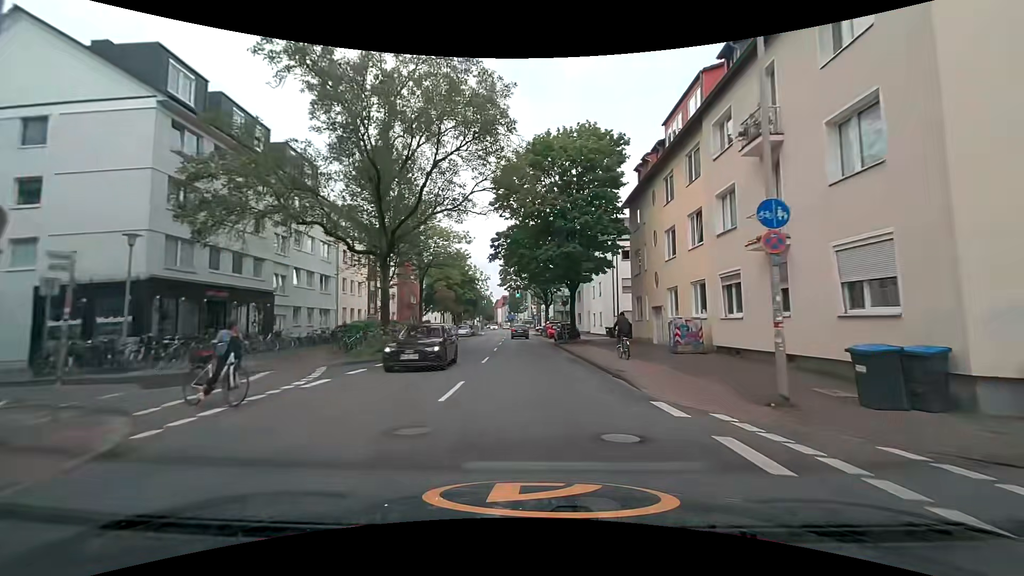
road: tertiary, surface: asphalt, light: Day
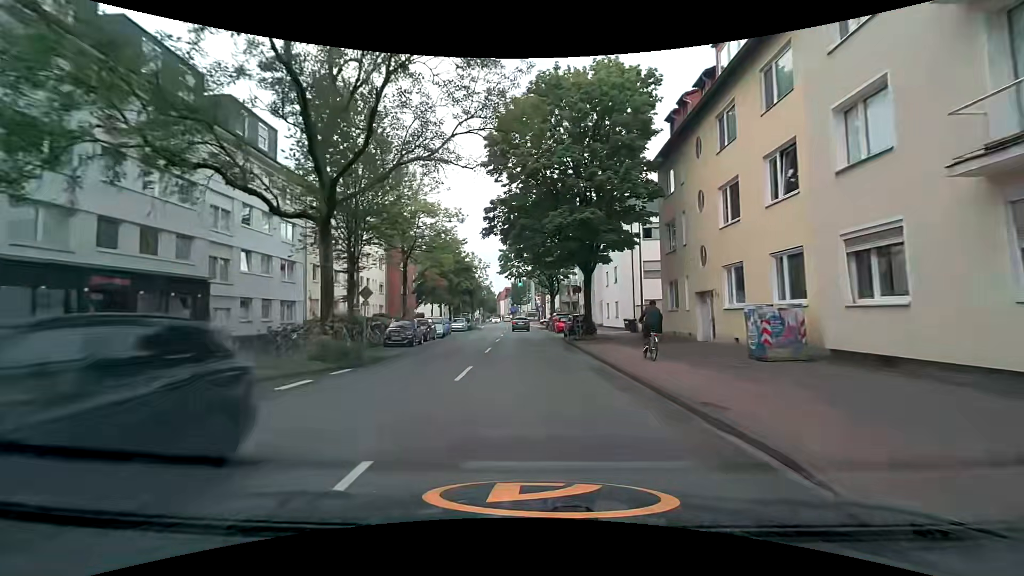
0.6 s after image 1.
(0.0, +7.1) m; -1°
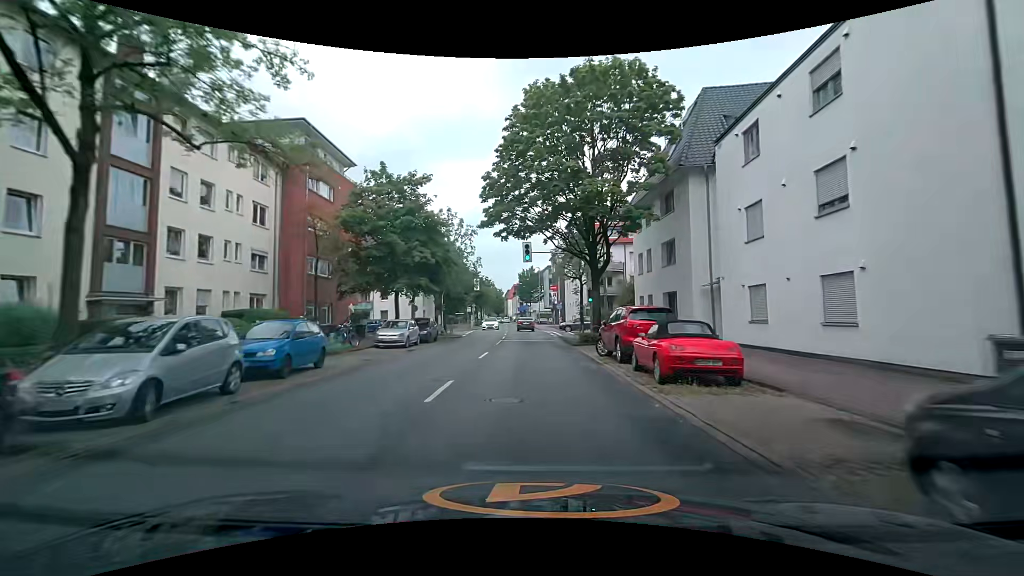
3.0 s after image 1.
(-0.3, +28.9) m; -1°
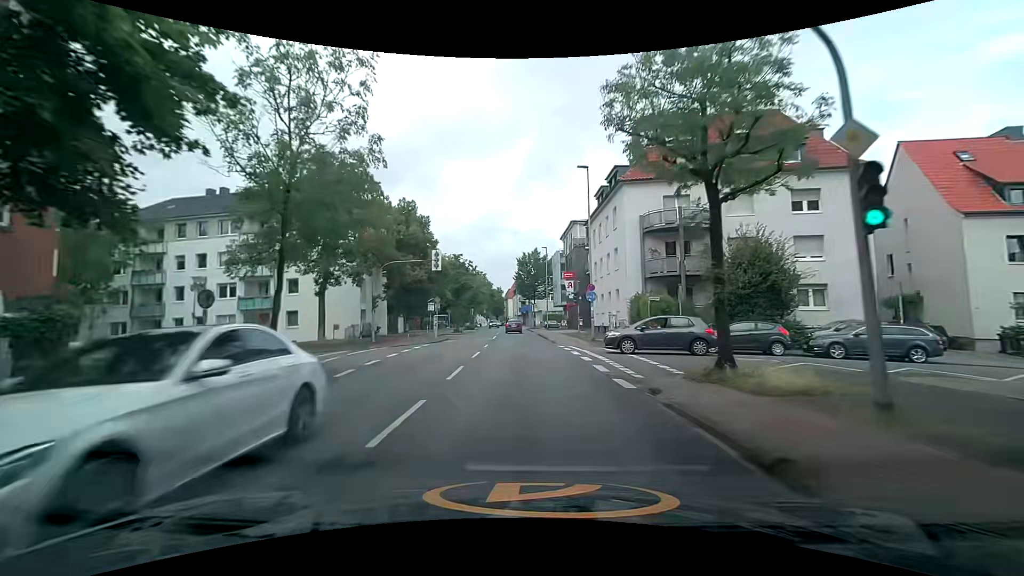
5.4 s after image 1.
(-0.5, +28.1) m; -2°
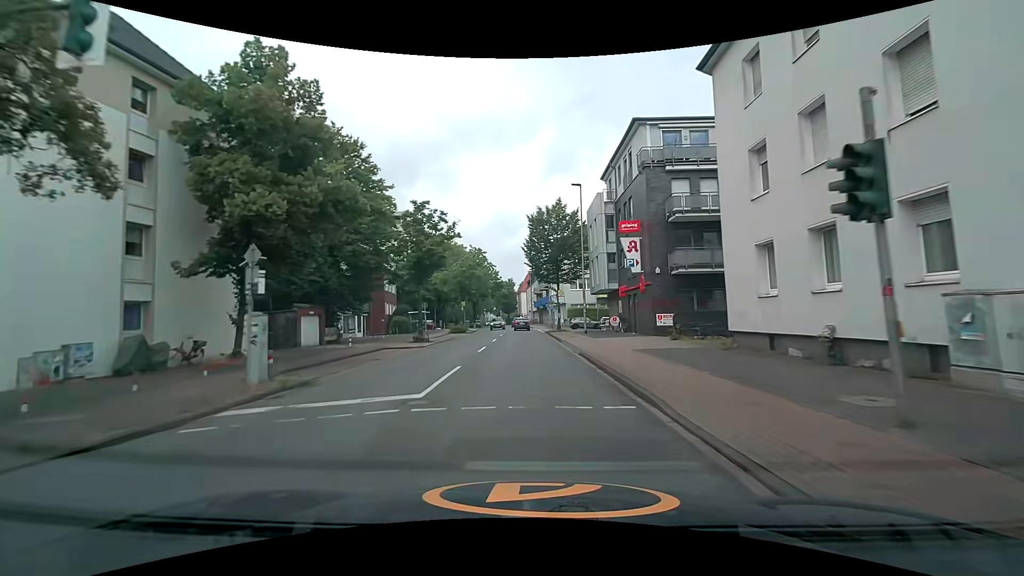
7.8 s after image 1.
(-0.3, +28.3) m; -2°
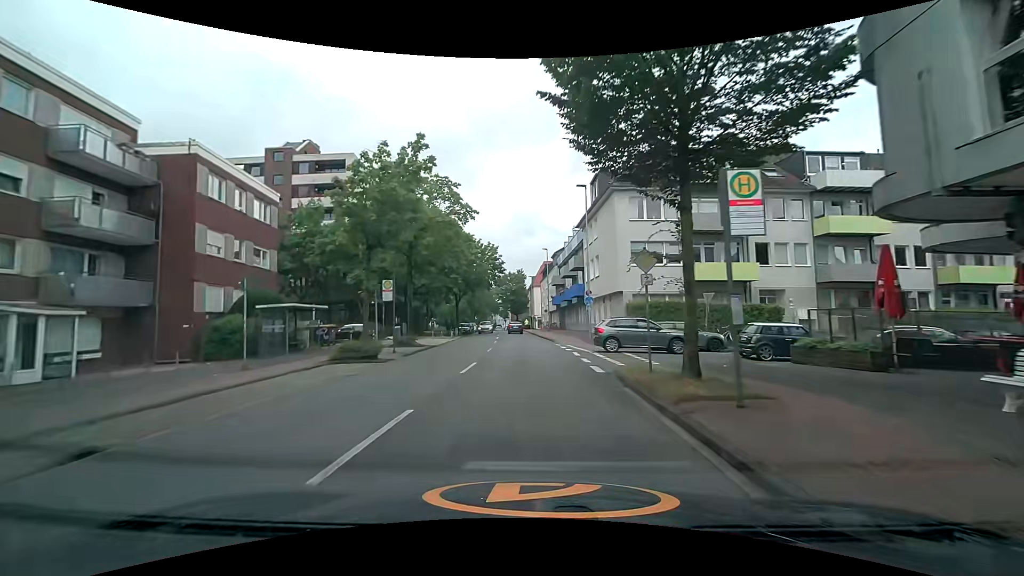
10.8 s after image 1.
(-0.2, +33.9) m; -1°
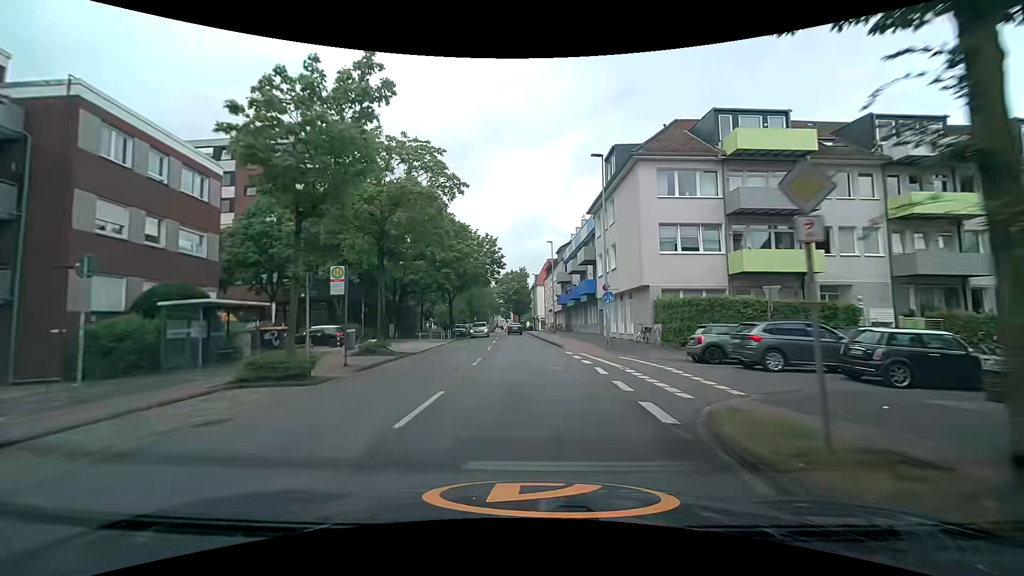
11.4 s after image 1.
(0.0, +6.5) m; 0°
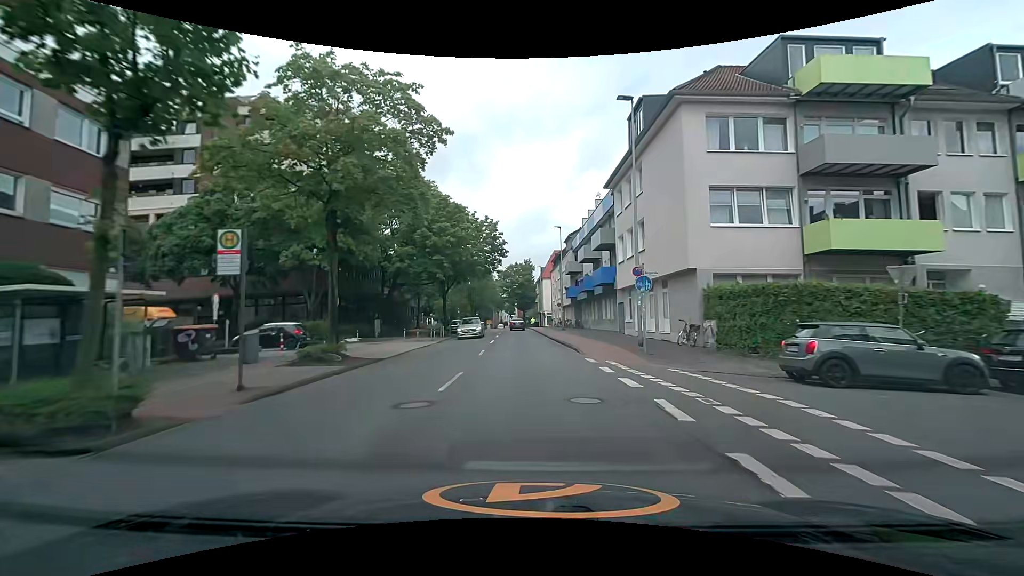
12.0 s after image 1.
(-0.1, +6.6) m; 0°
(0, +10) (-1, +20) (-1, +30) (-2, +40) (-2, +50) (-3, +60) (-3, +70) (-4, +80) (-5, +90) (-6, +100) m
